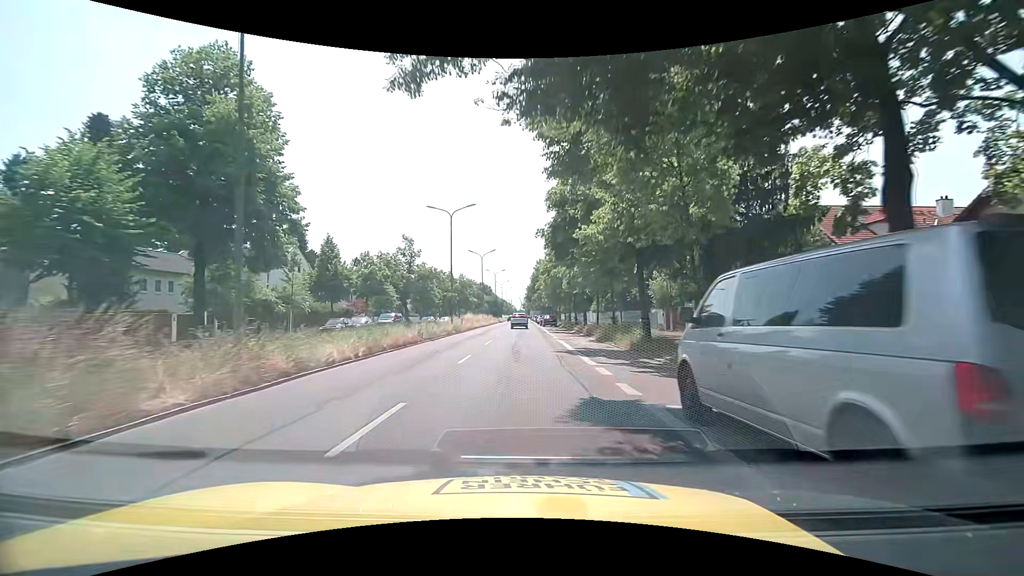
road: primary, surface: asphalt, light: Day
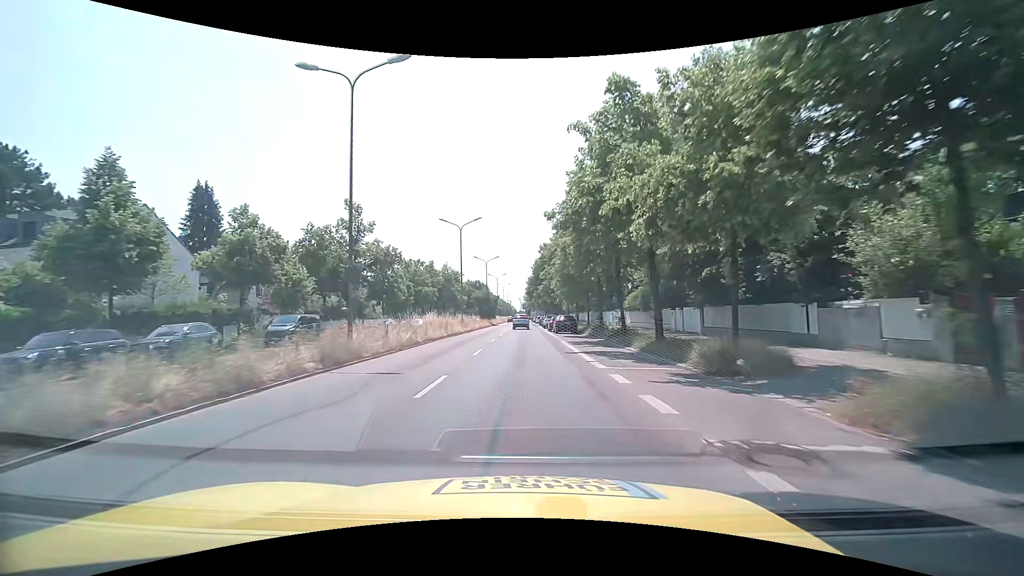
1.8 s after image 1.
(-0.2, +24.2) m; 0°
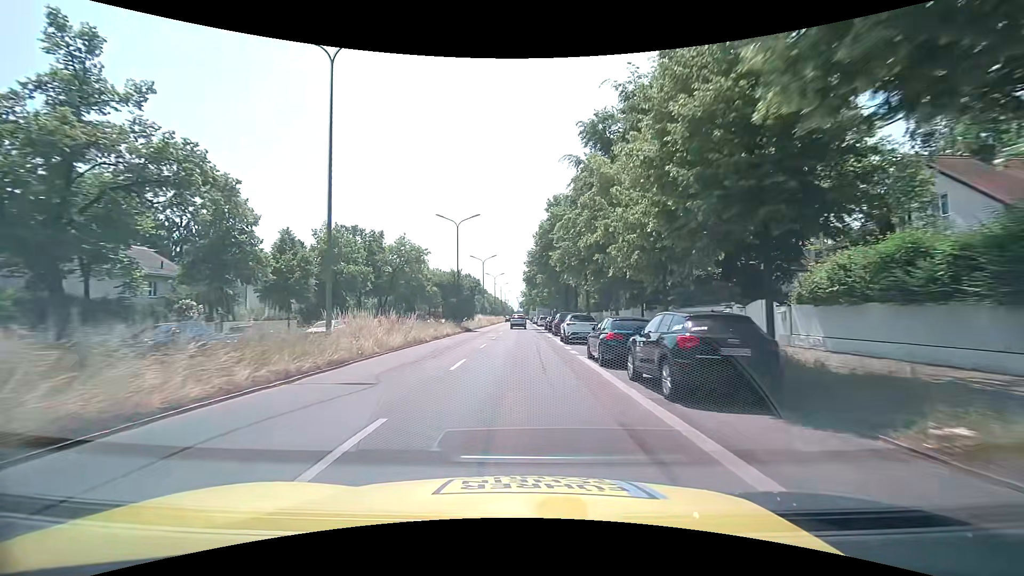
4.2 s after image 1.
(+0.1, +32.1) m; 0°
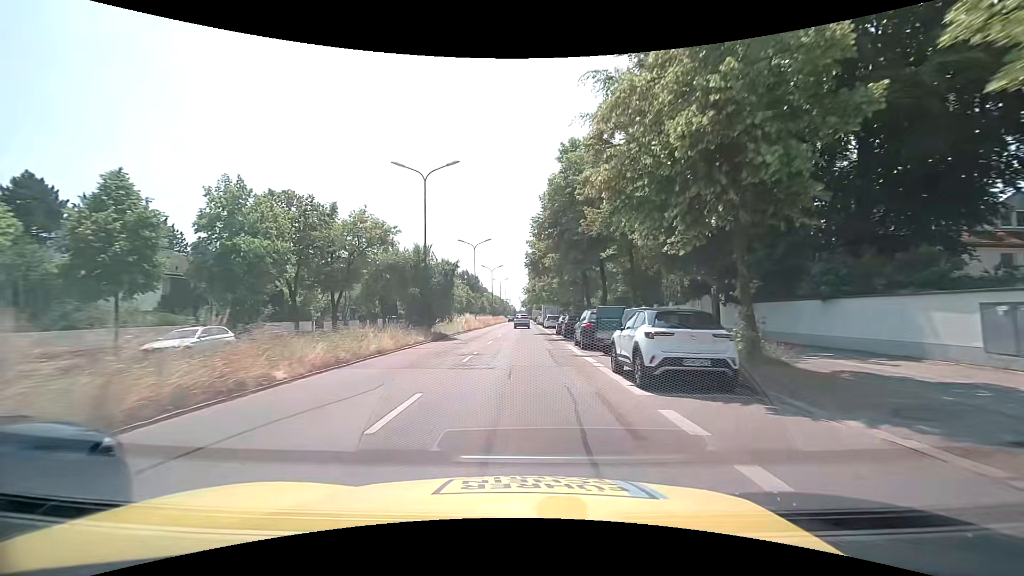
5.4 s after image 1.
(0.0, +16.0) m; 0°
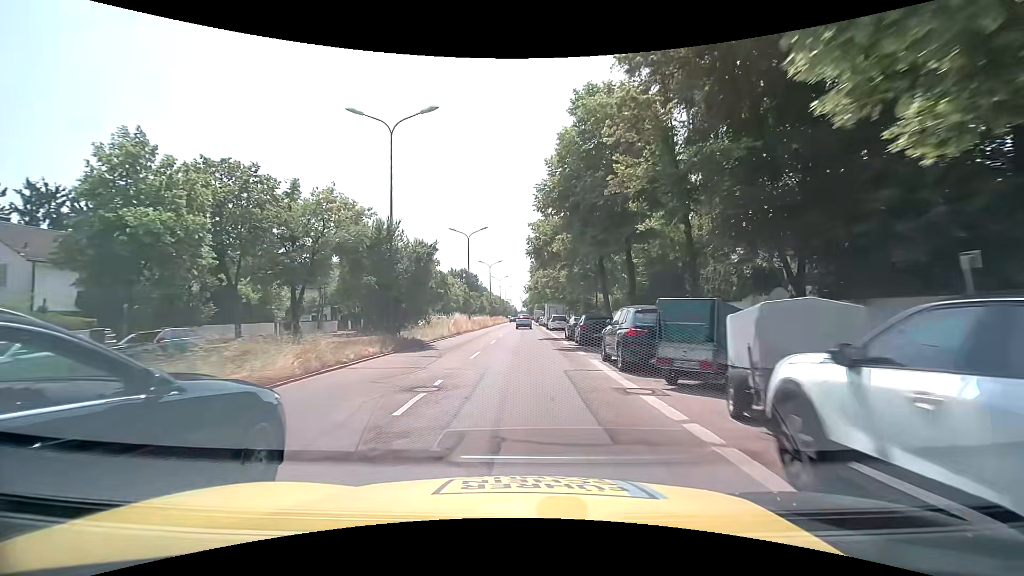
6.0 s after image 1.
(0.0, +8.0) m; 0°
